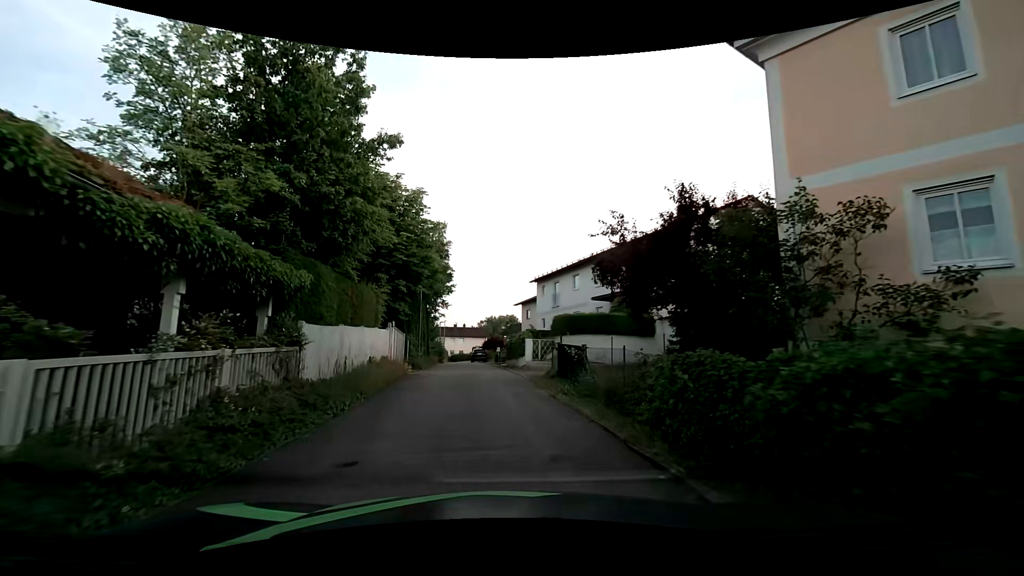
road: residential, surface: asphalt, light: Day
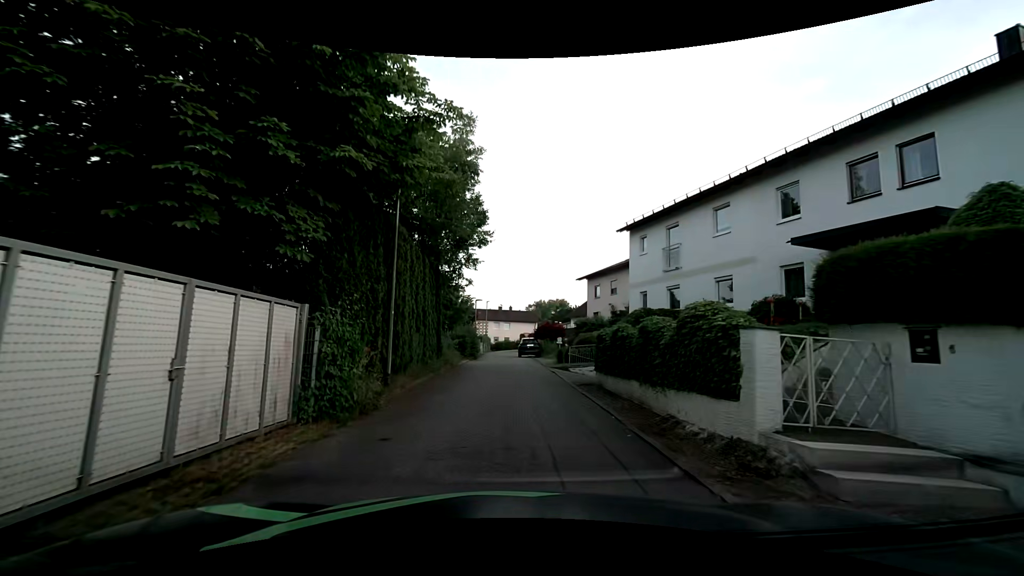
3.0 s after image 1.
(-1.0, +18.0) m; -5°
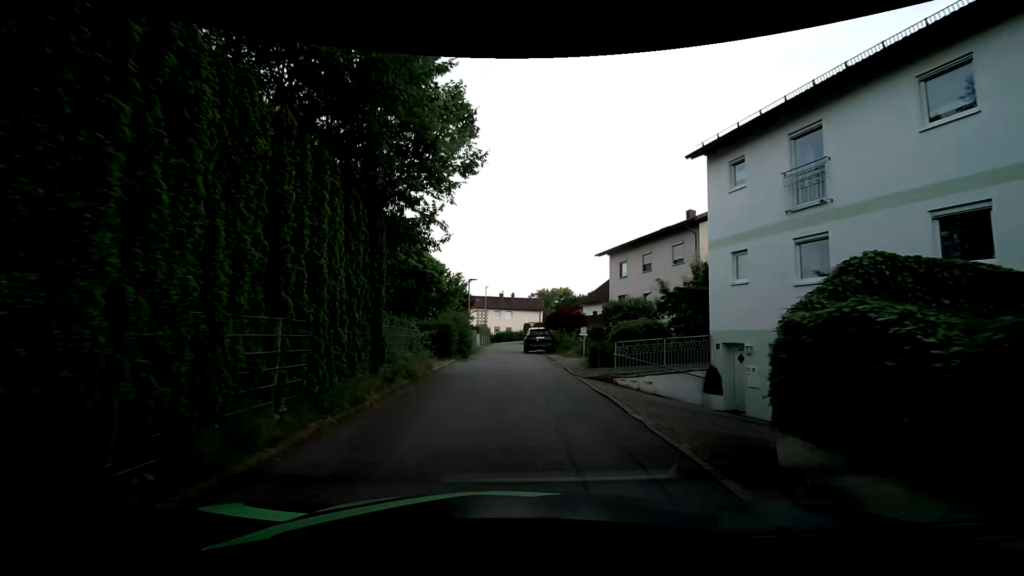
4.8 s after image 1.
(-0.1, +10.1) m; 0°
